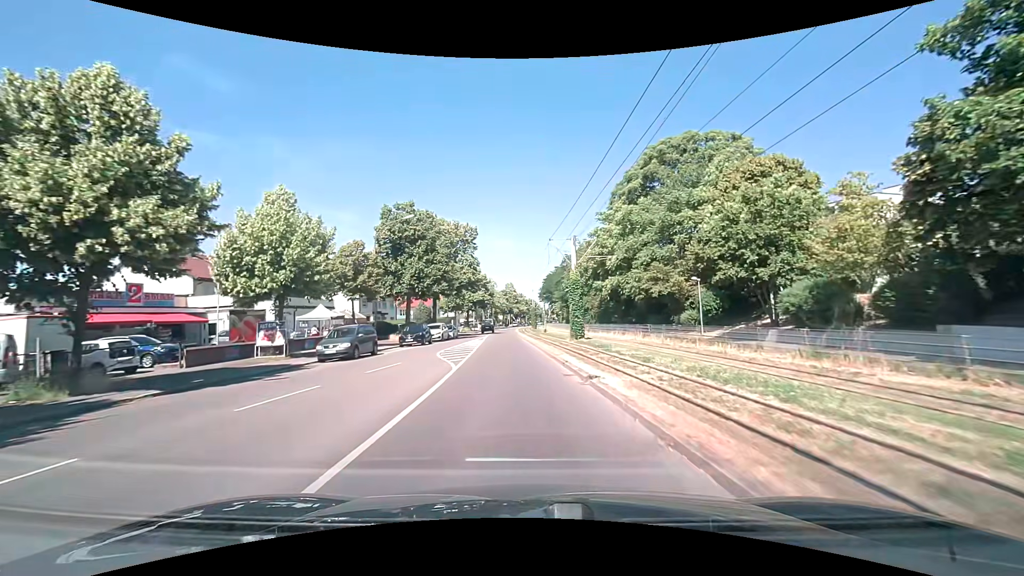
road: tertiary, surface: asphalt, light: Day
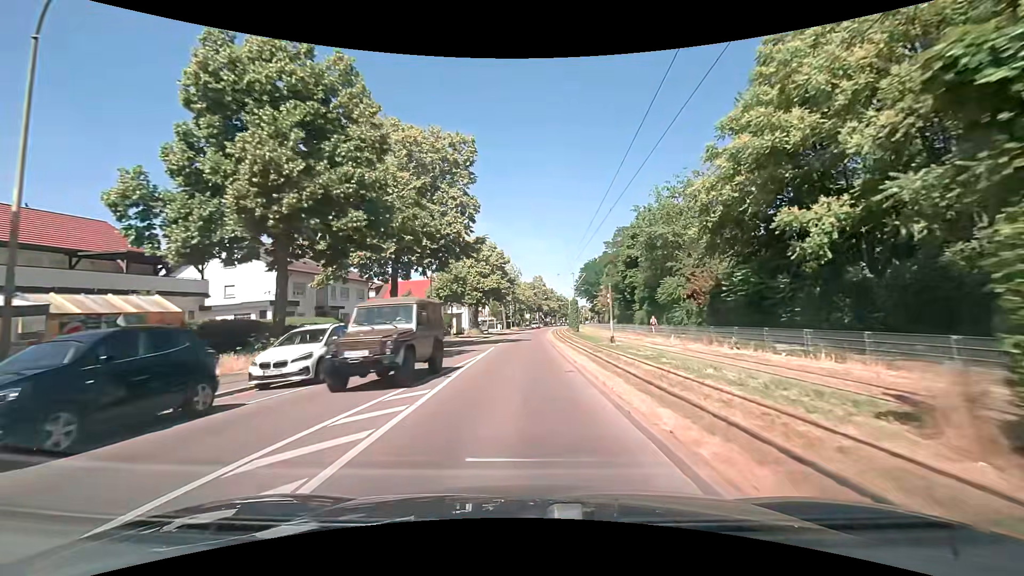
(-1.0, +29.9) m; -3°
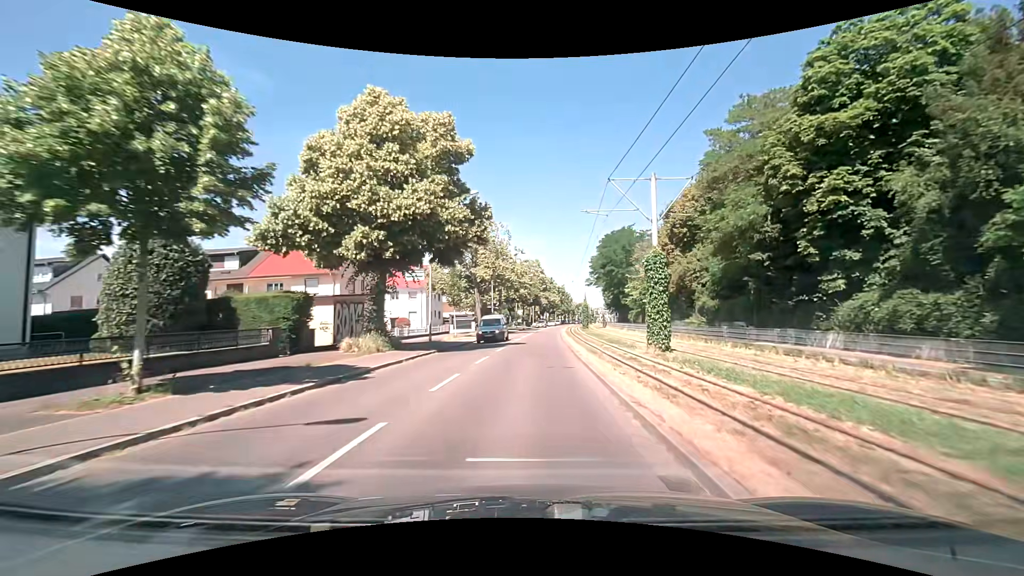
(-0.1, +39.7) m; +1°
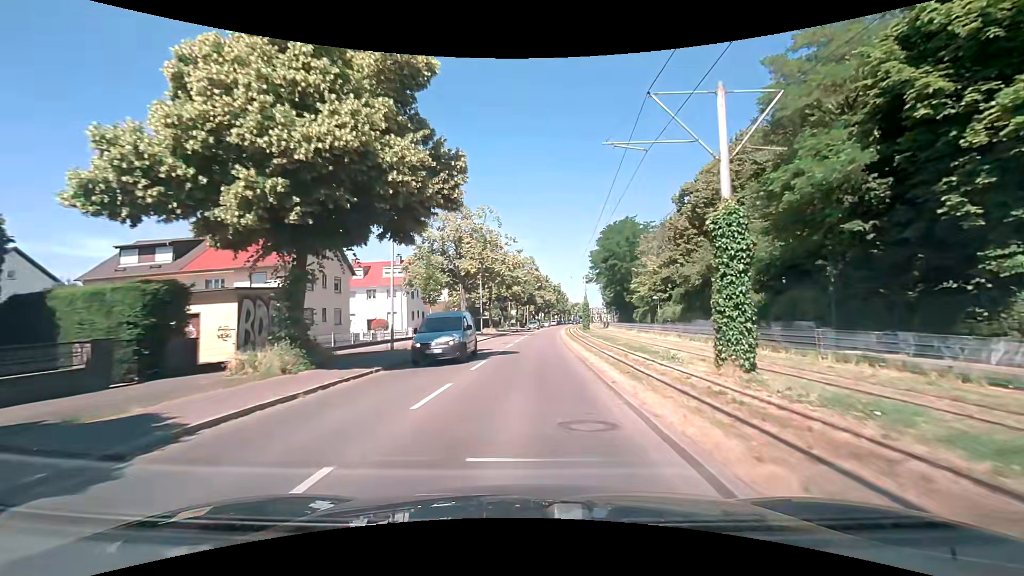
(0.0, +7.8) m; +1°
(0, +10) (0, +20) (+1, +30) (+1, +40) (+2, +50) (+2, +60) (+3, +70) (+4, +80) (+5, +90) (+6, +100) m
